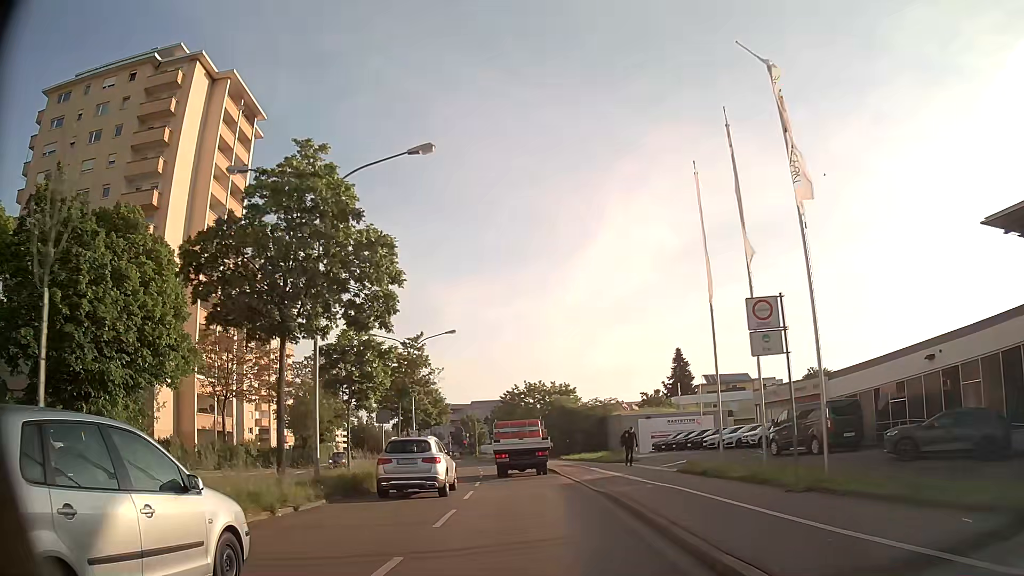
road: secondary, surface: asphalt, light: Day
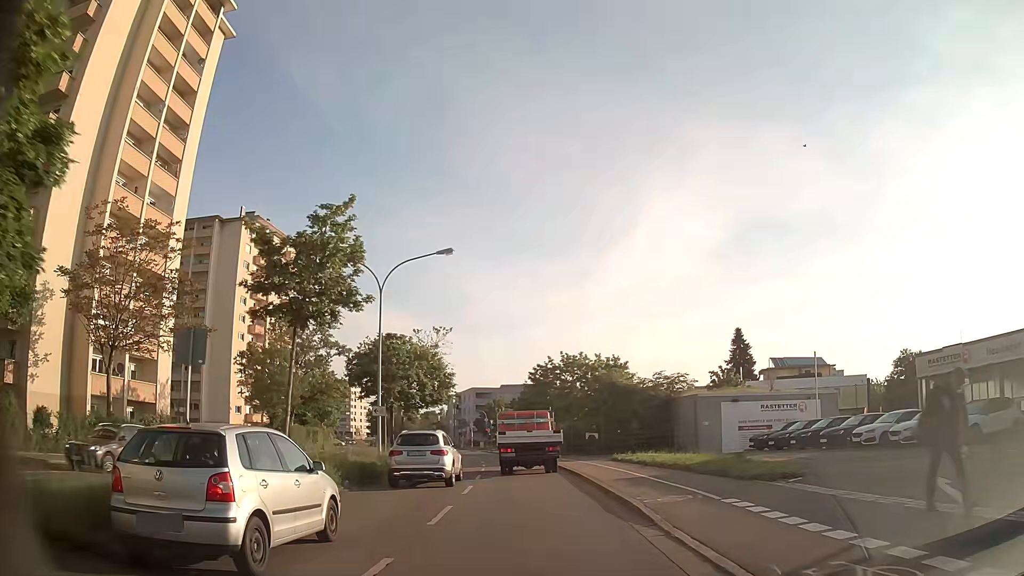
(-0.4, +18.4) m; -3°
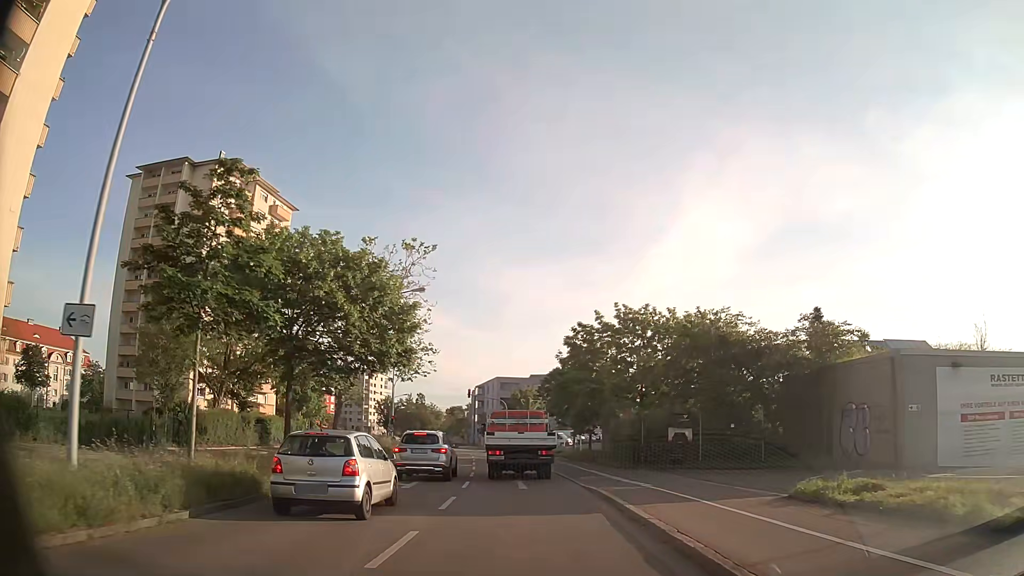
(-0.6, +21.8) m; -3°
